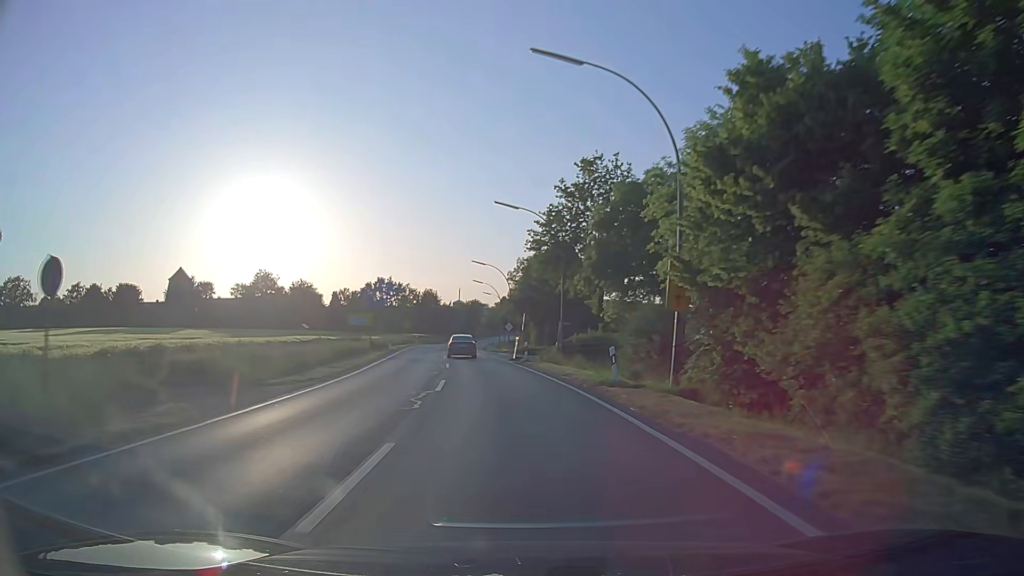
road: secondary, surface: asphalt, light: Day
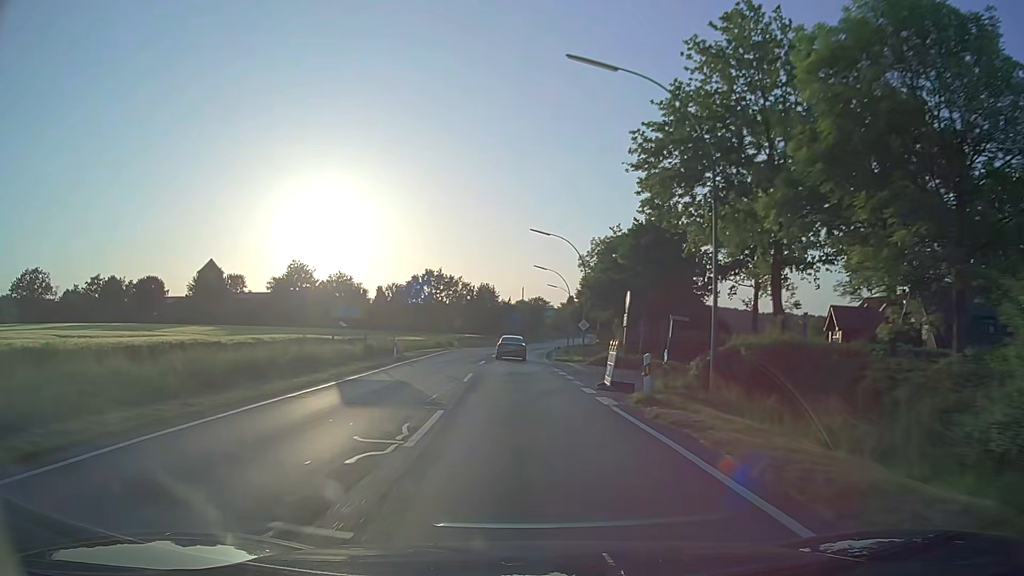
(-1.2, +21.1) m; -6°
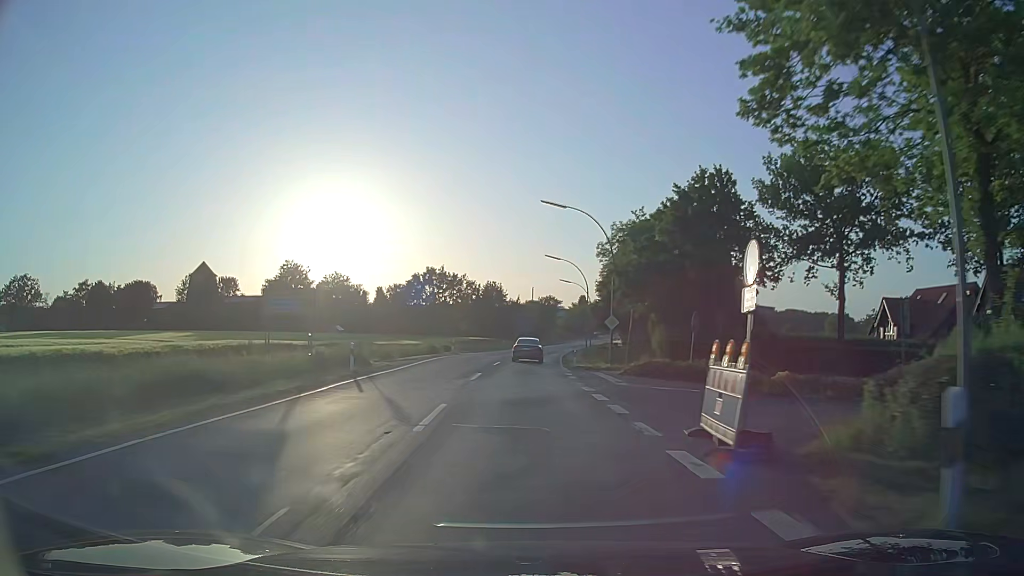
(-0.1, +10.6) m; -1°
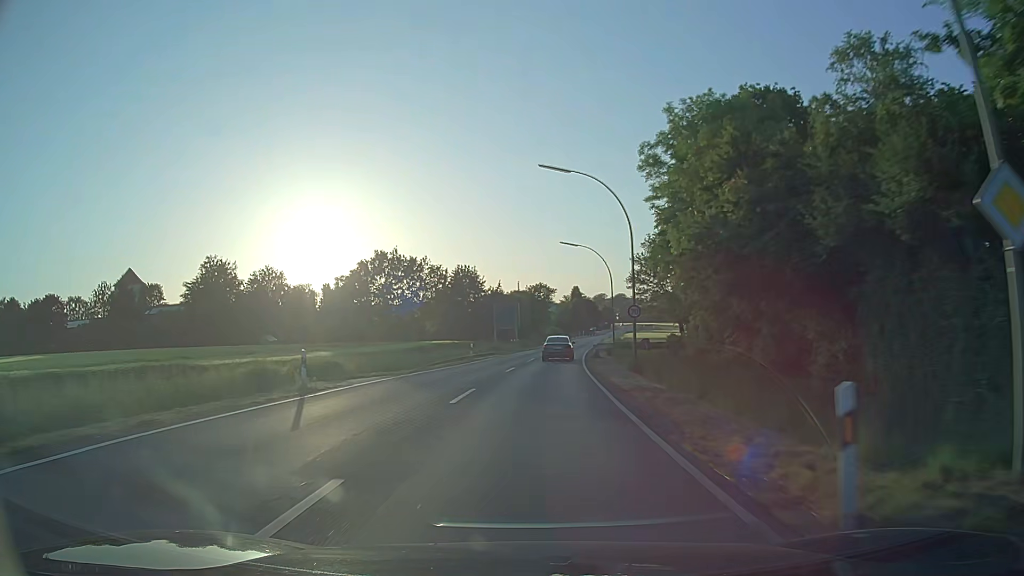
(0.0, +31.8) m; +1°
